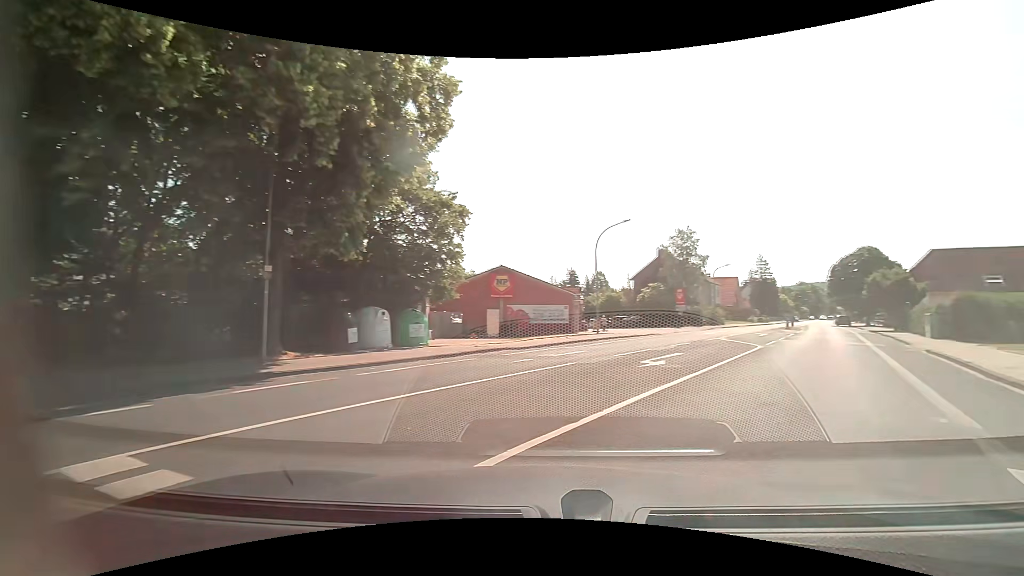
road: tertiary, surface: asphalt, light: Day
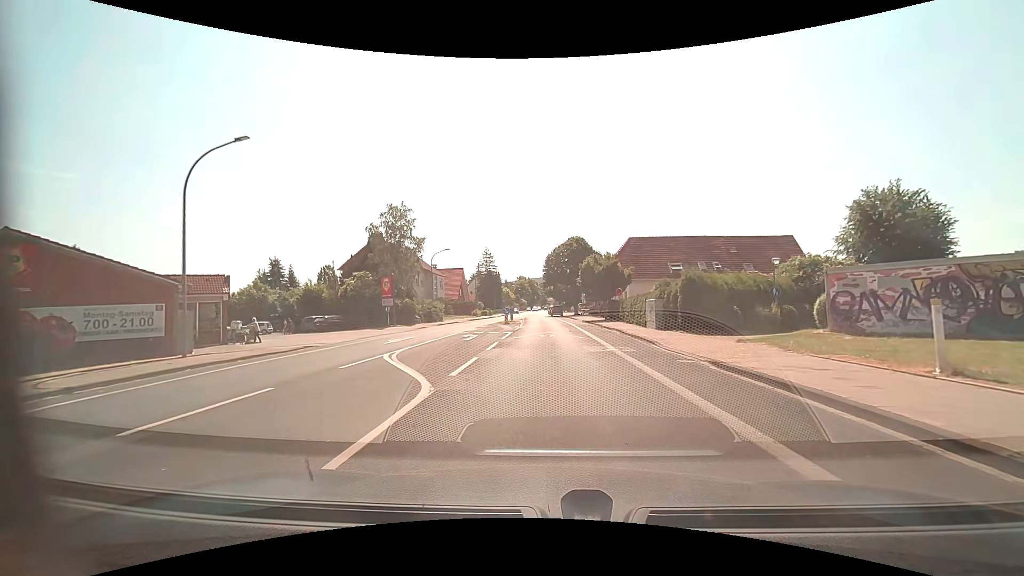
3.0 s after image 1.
(+6.3, +14.2) m; +31°
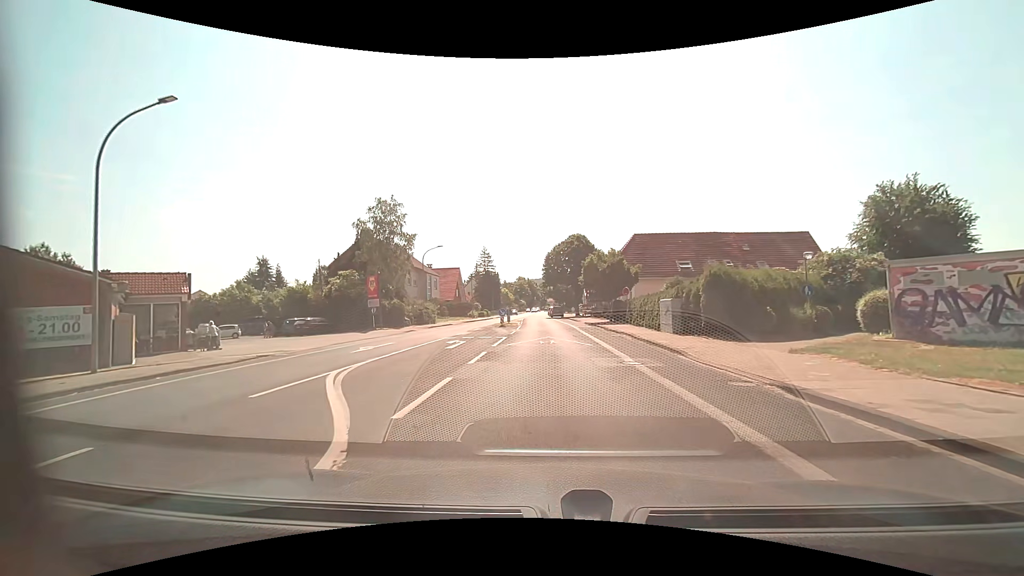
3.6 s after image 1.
(0.0, +3.6) m; 0°
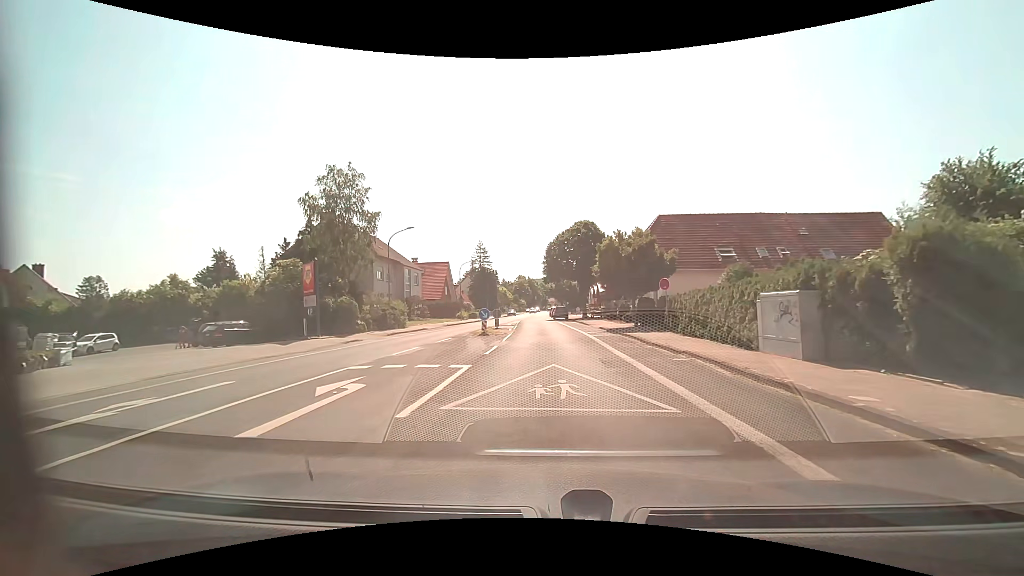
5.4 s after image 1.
(-0.1, +11.6) m; -1°
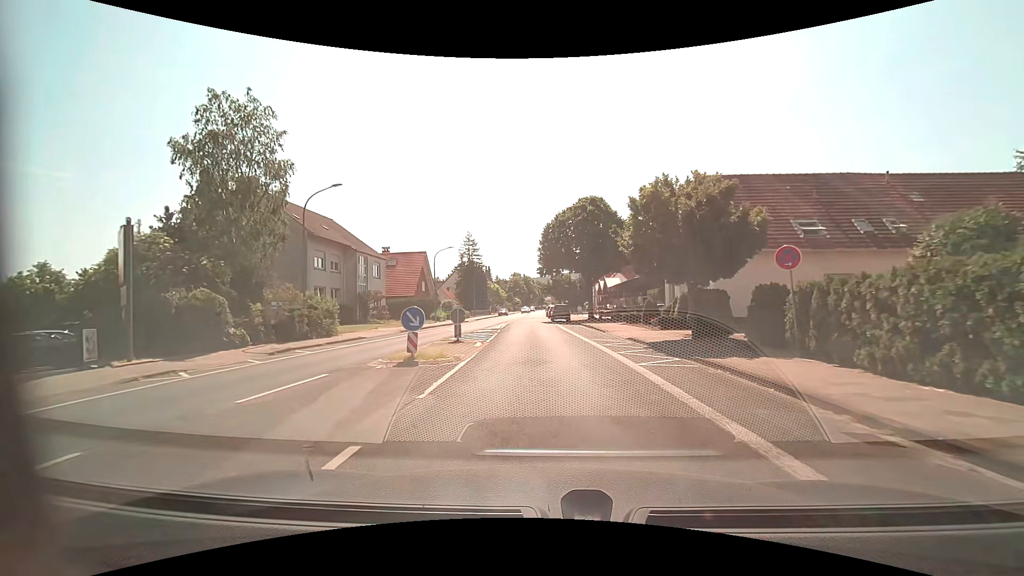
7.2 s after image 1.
(+0.1, +13.3) m; 0°
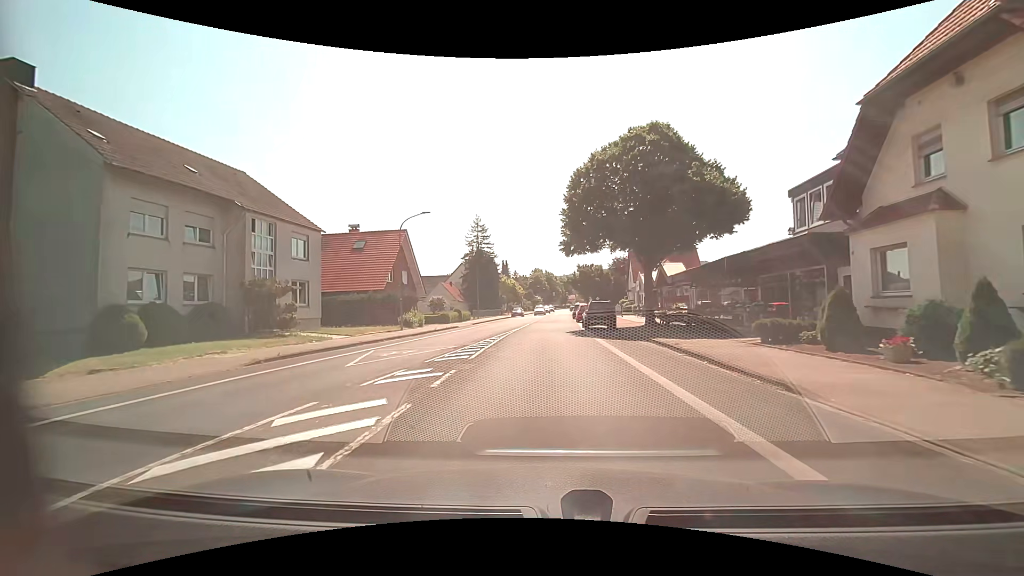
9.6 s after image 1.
(-0.1, +19.1) m; -3°
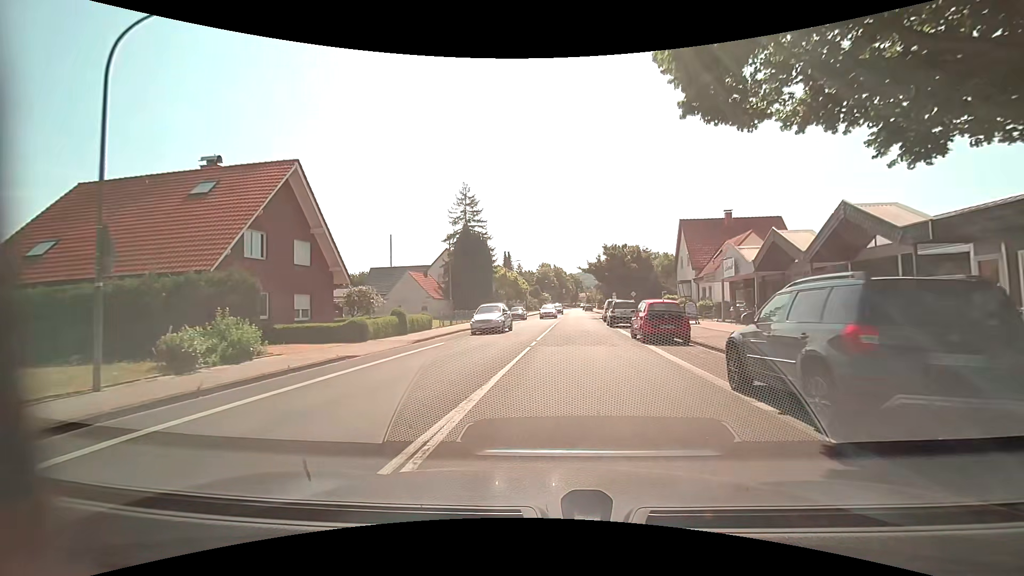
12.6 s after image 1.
(-0.3, +23.7) m; -1°
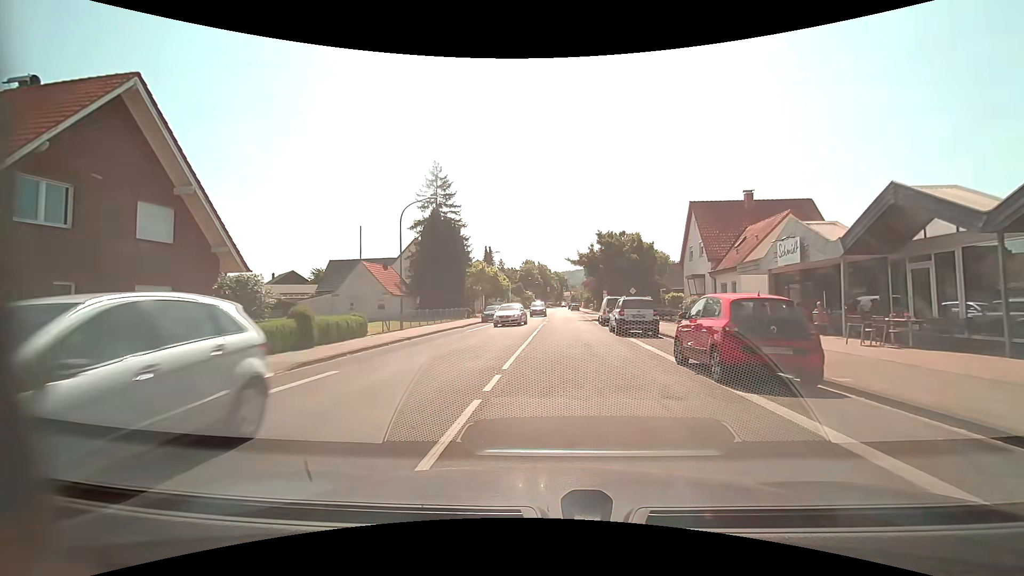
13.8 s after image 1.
(+0.1, +9.3) m; +1°
(0, +10) (+1, +20) (+1, +30) (+2, +40) (+2, +50) (+3, +60) (+3, +70) (+4, +80) (+4, +90) (+4, +100) m
